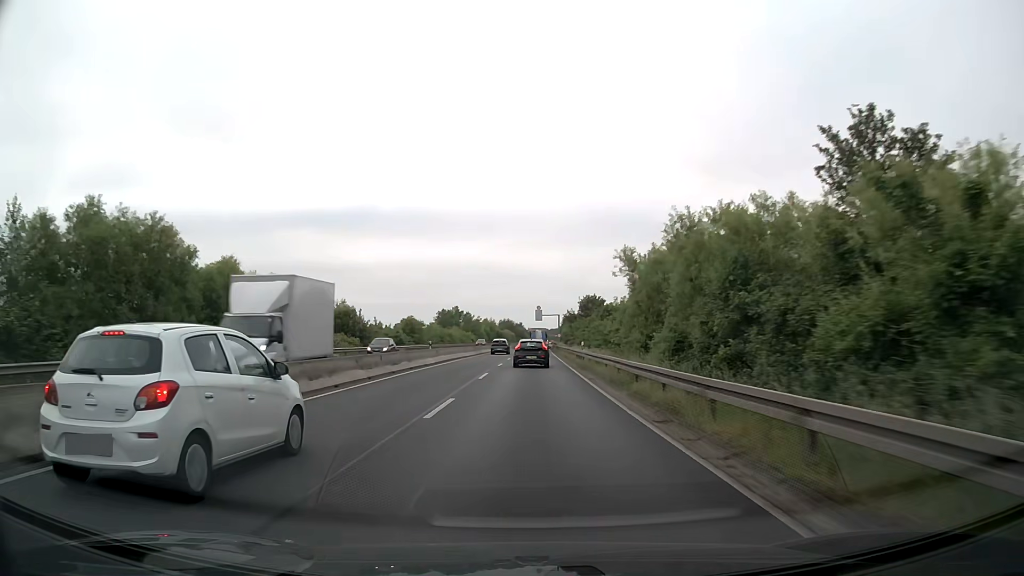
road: trunk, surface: asphalt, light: Day
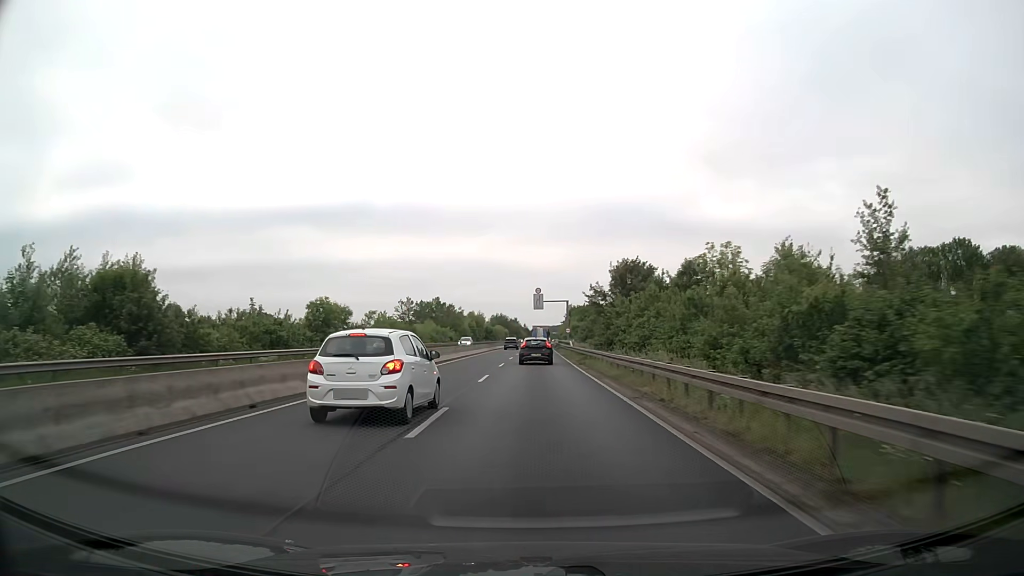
(+0.2, +38.5) m; 0°
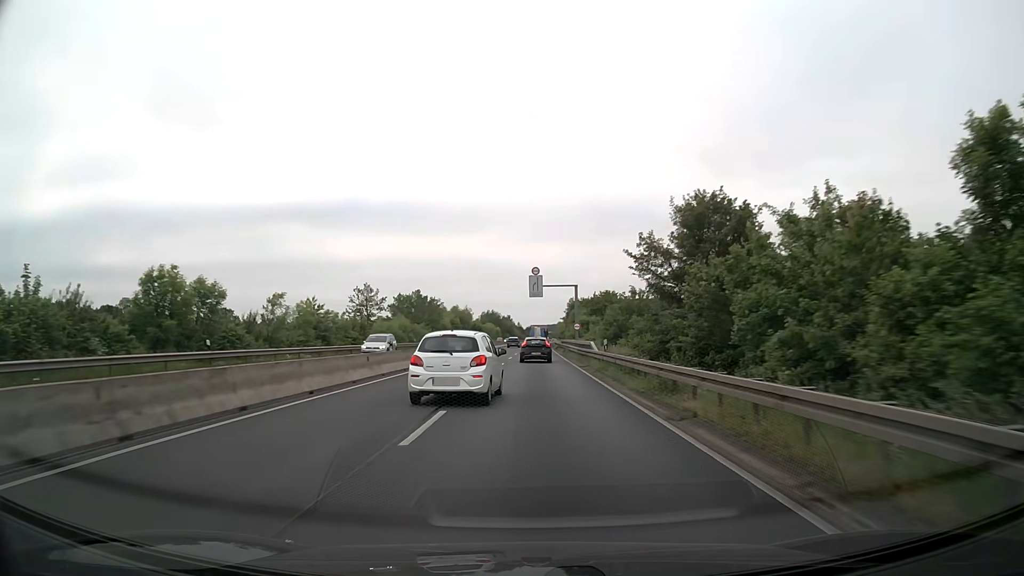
(+0.1, +24.6) m; +1°
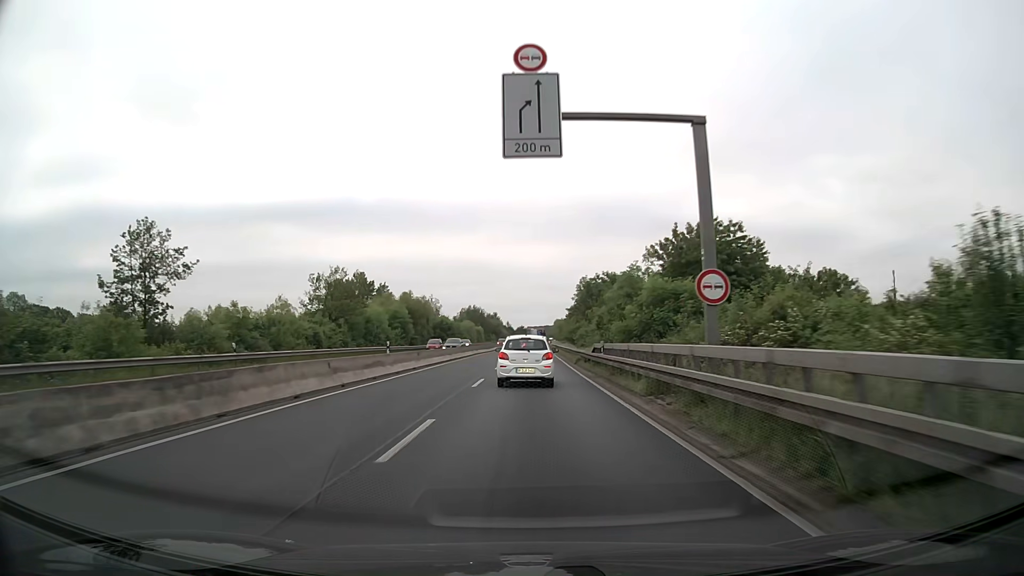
(+0.4, +49.1) m; +1°
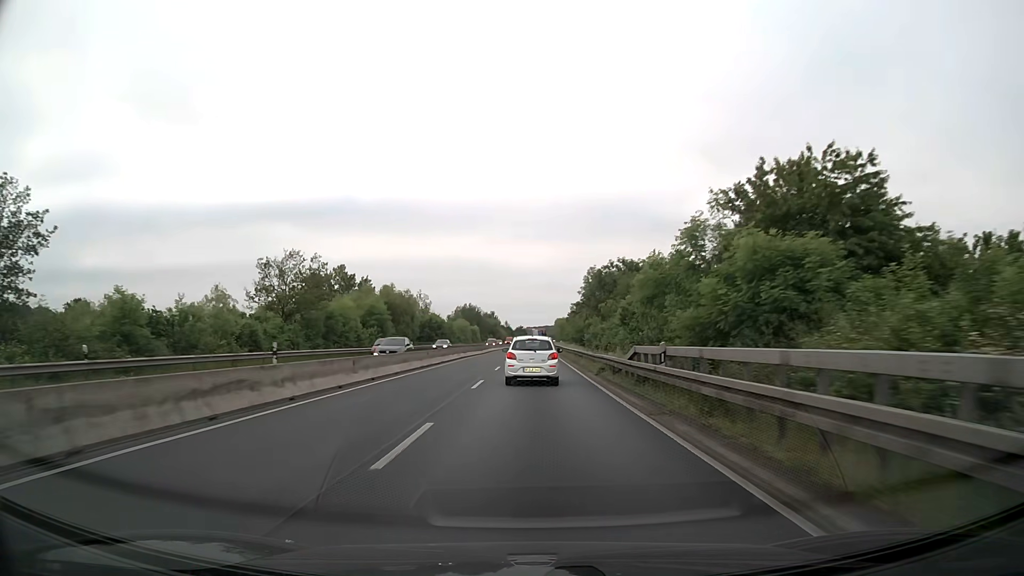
(0.0, +12.5) m; 0°
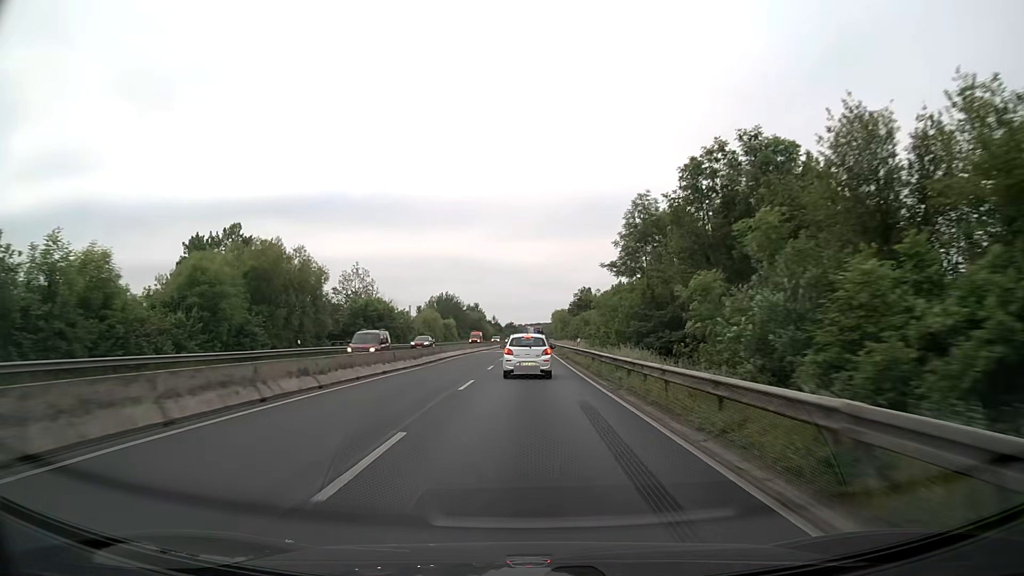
(+0.2, +37.6) m; +1°
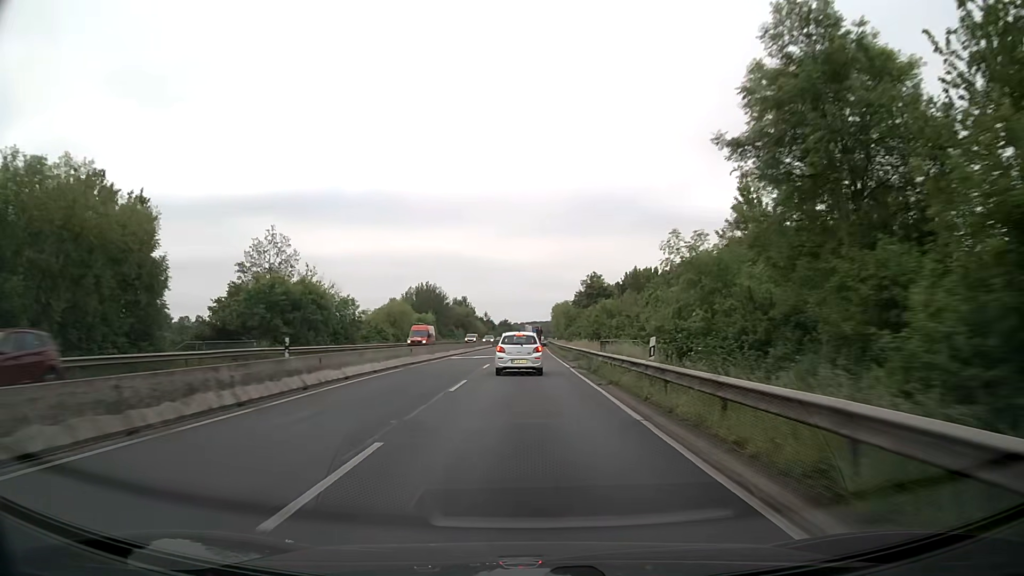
(+0.1, +25.0) m; 0°
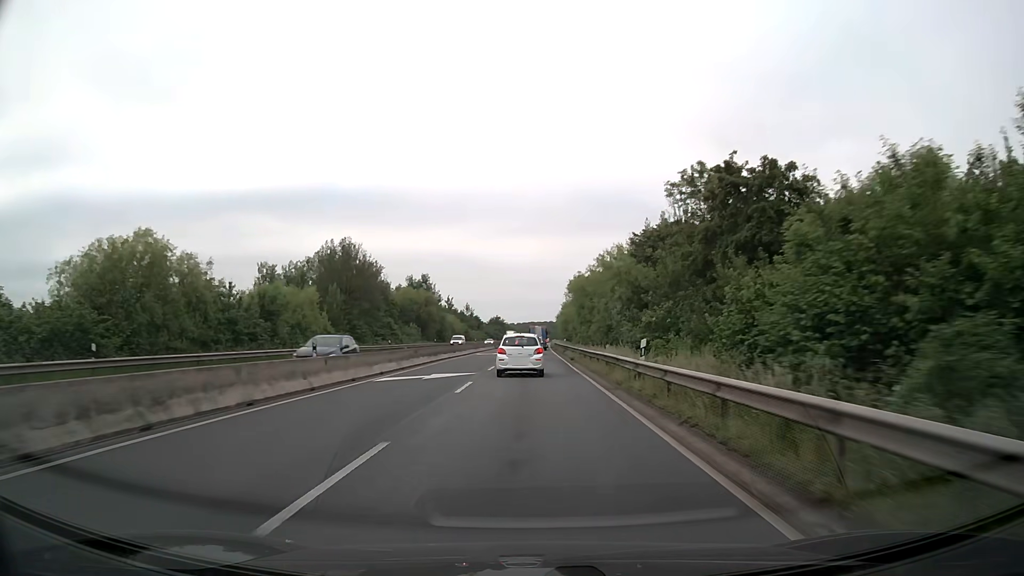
(+0.2, +59.9) m; 0°
